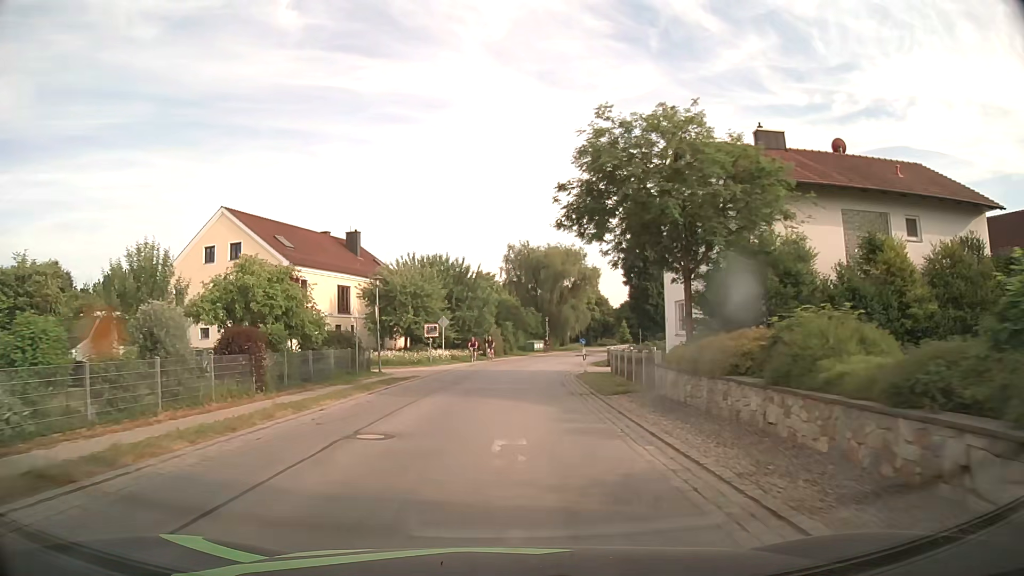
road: secondary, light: Day
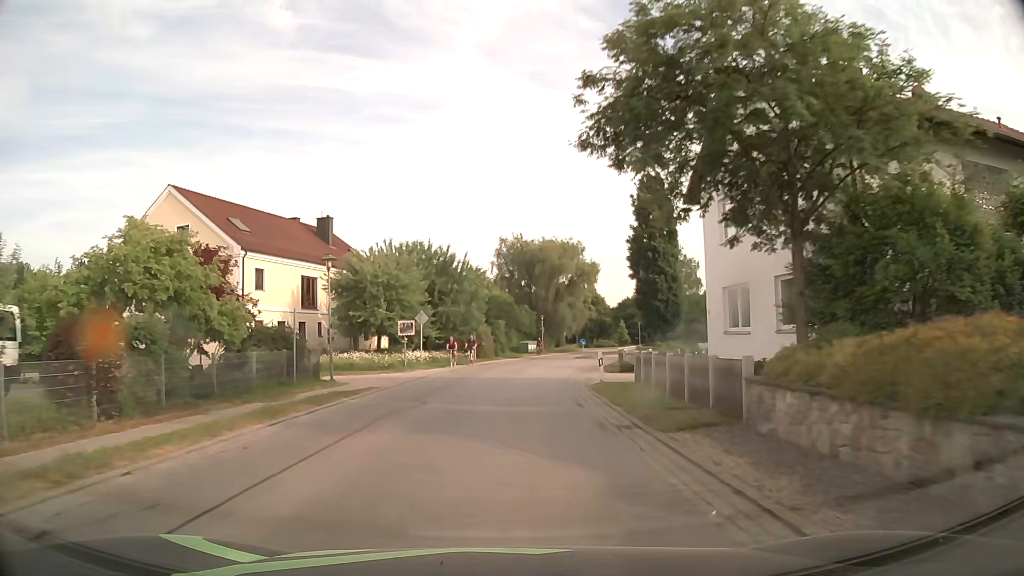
(0.0, +7.4) m; 0°
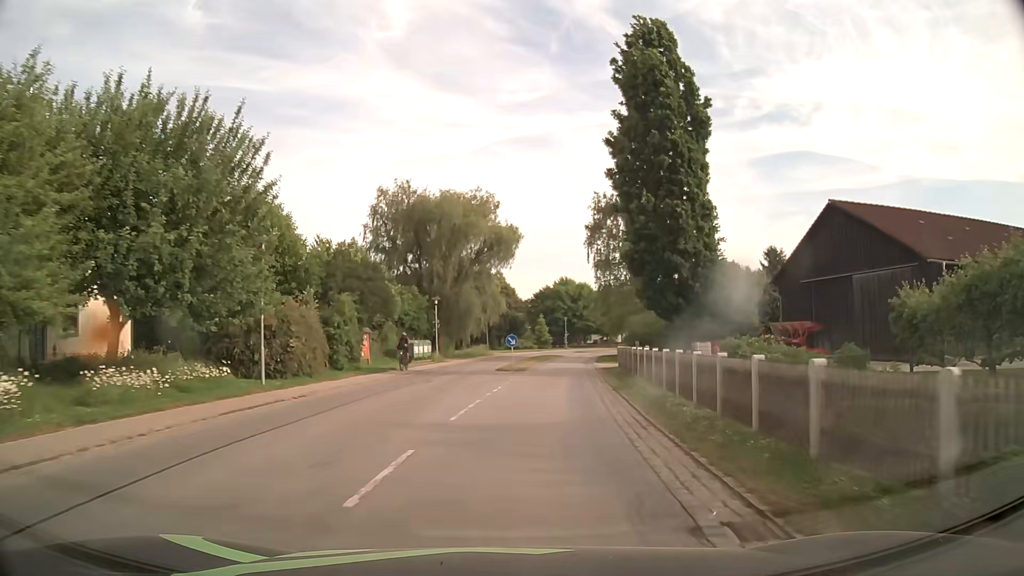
(+1.8, +29.9) m; +8°
(0, +10) (+1, +20) (+3, +30) (+4, +40) (+5, +50) (+7, +60) (+9, +69) (+12, +79) (+16, +88) (+20, +97) m
